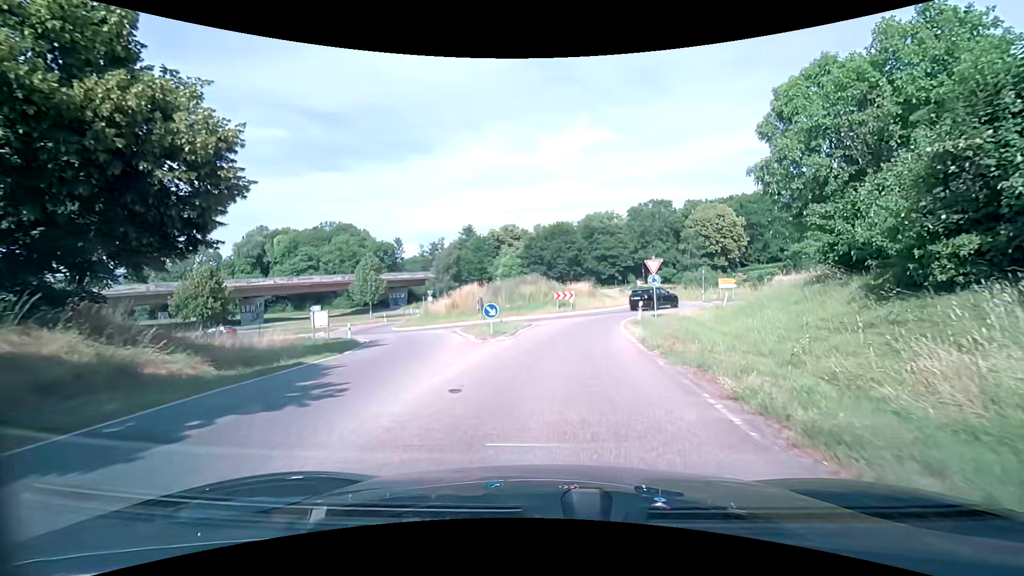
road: tertiary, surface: asphalt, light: Day
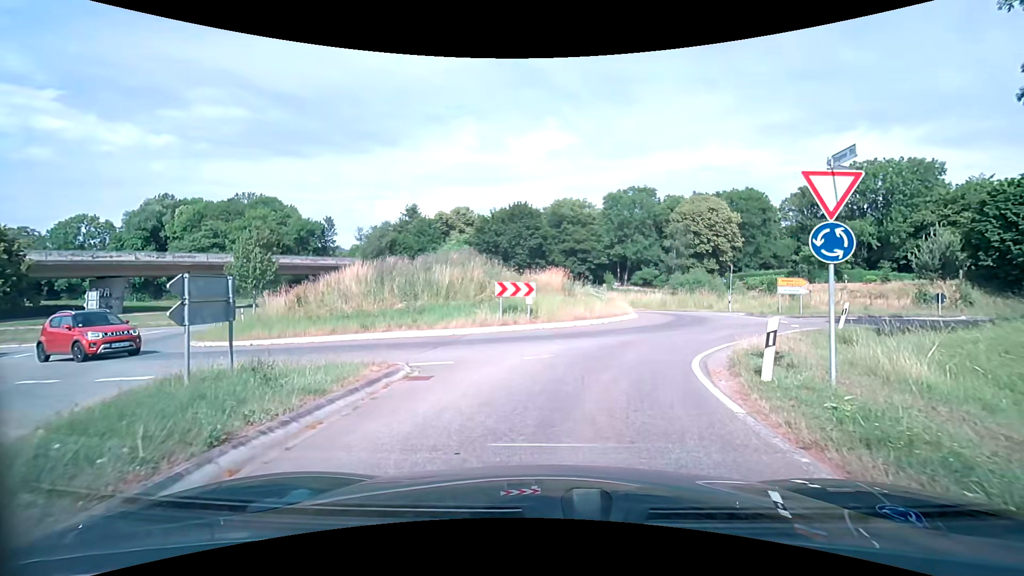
(+1.0, +19.0) m; +3°
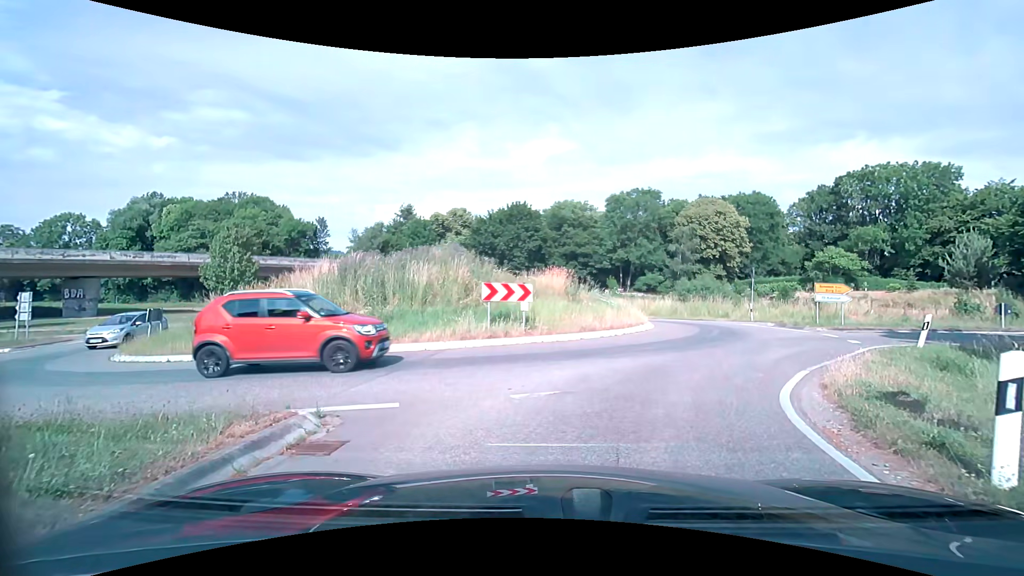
(+0.1, +3.6) m; +2°
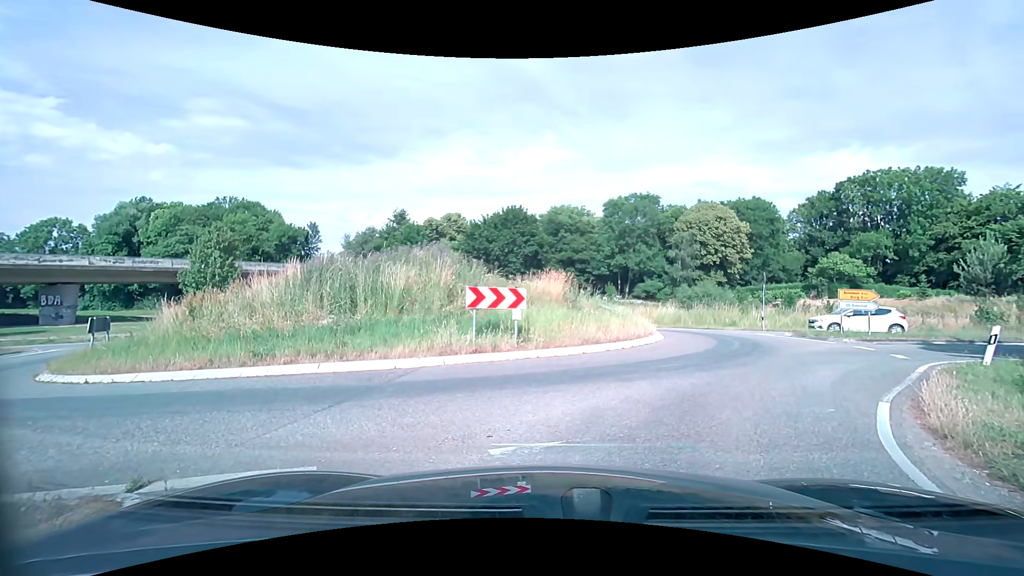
(0.0, +2.2) m; -2°
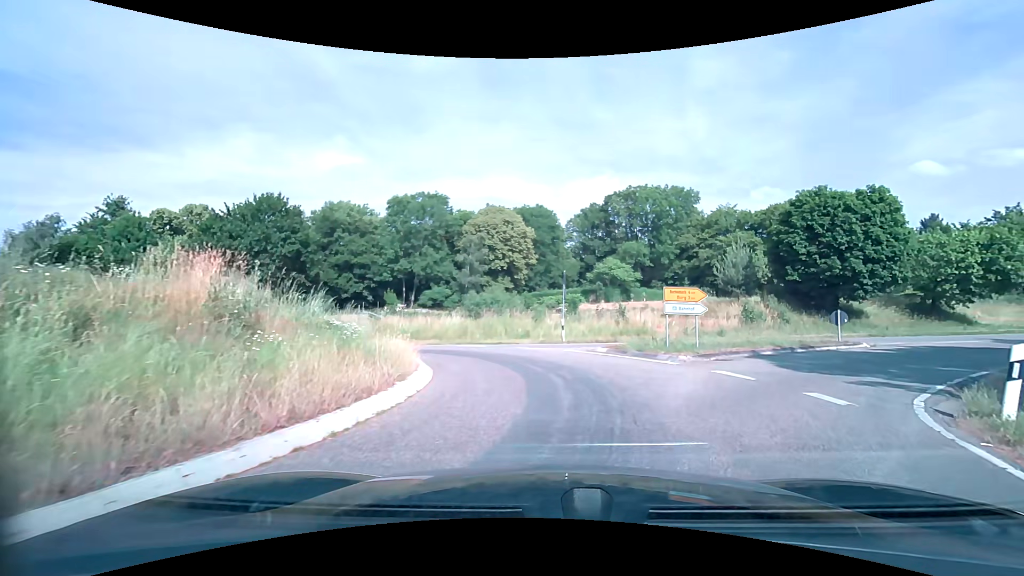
(+1.9, +9.0) m; +26°
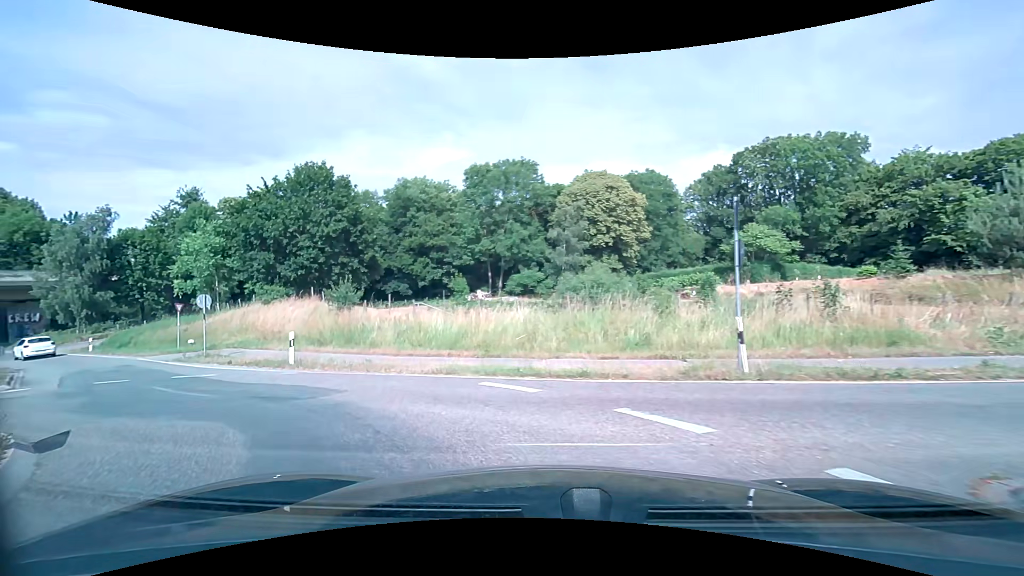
(0.0, +13.3) m; -10°
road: secondary
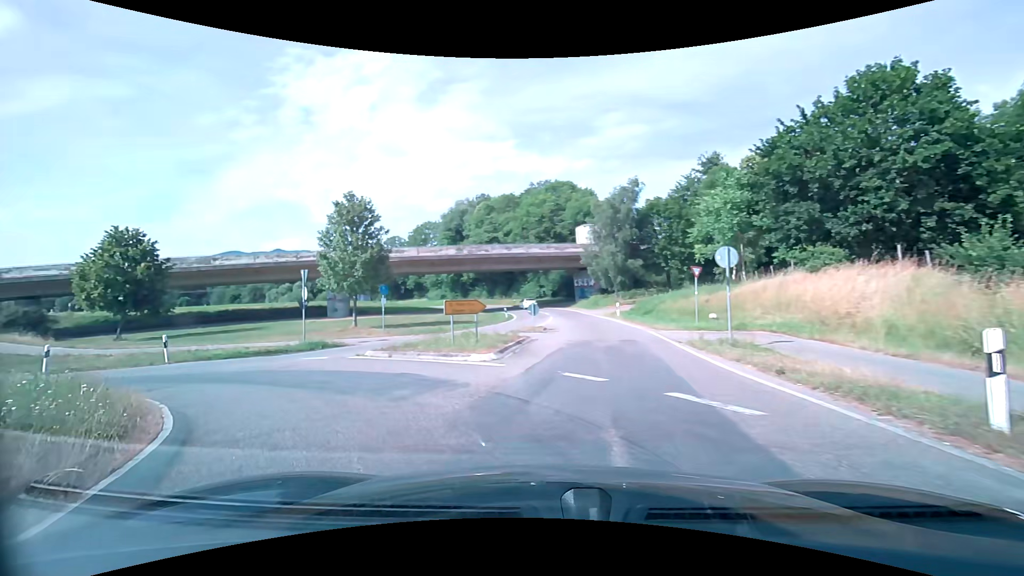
(-4.5, +9.6) m; -55°
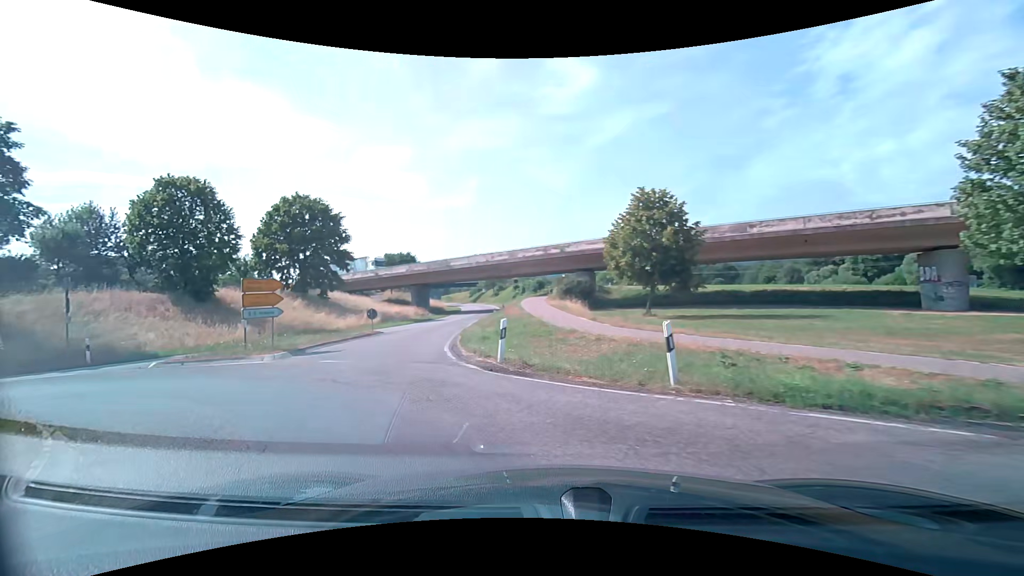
(-7.1, +12.9) m; -55°
(-2, +10) (-6, +19) (-8, +29) (-9, +39) (-10, +49) (-11, +59) (-12, +69) (-13, +79) (-14, +88) (-15, +98) m
